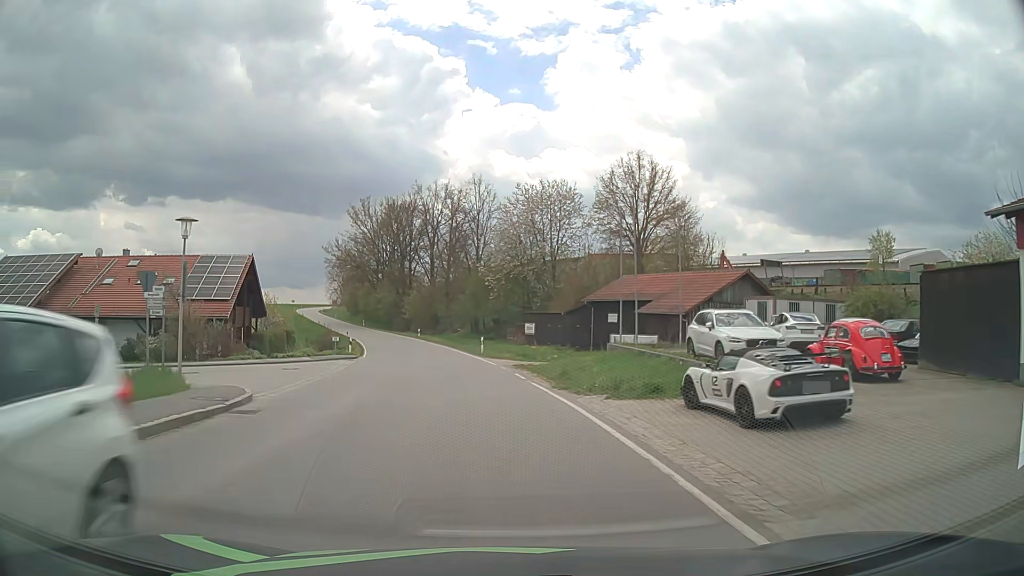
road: tertiary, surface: asphalt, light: Day
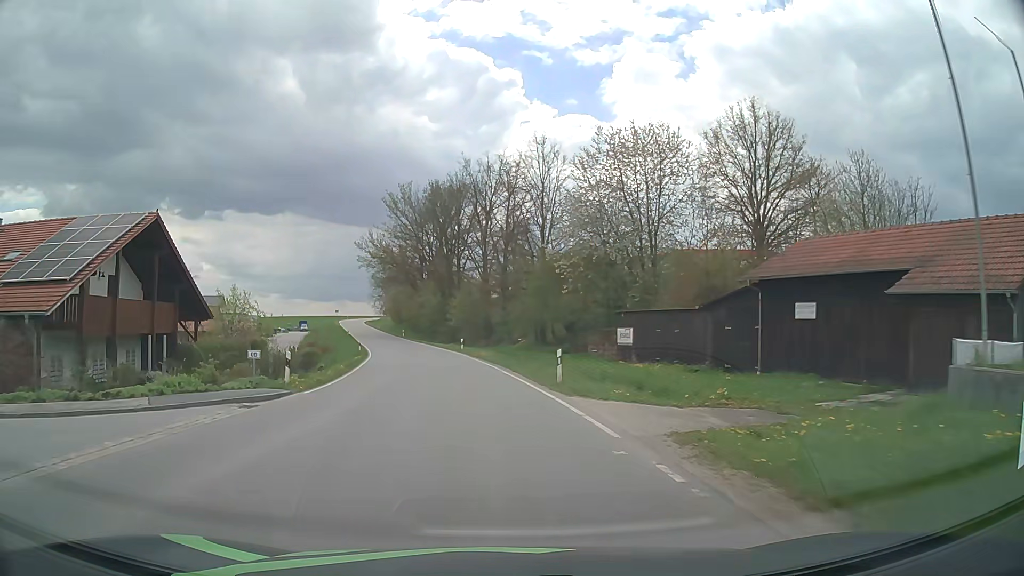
(-1.0, +20.8) m; -5°
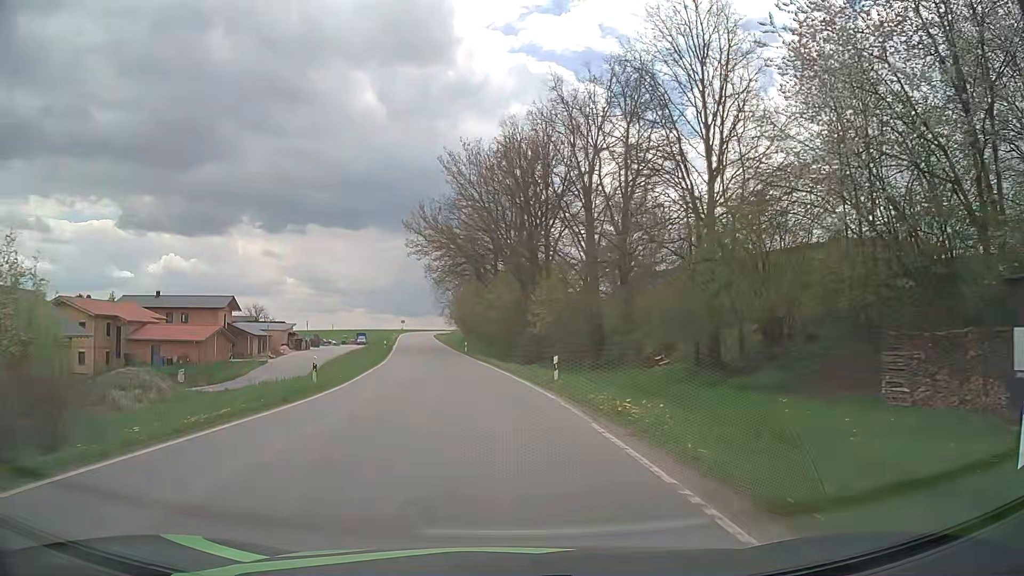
(-2.0, +29.0) m; -8°
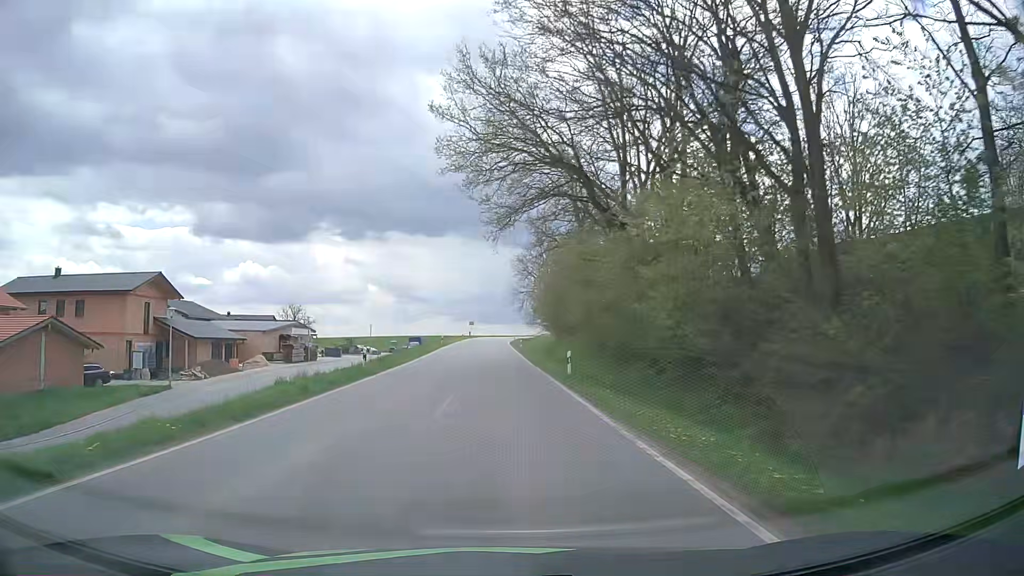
(-2.8, +38.3) m; -7°
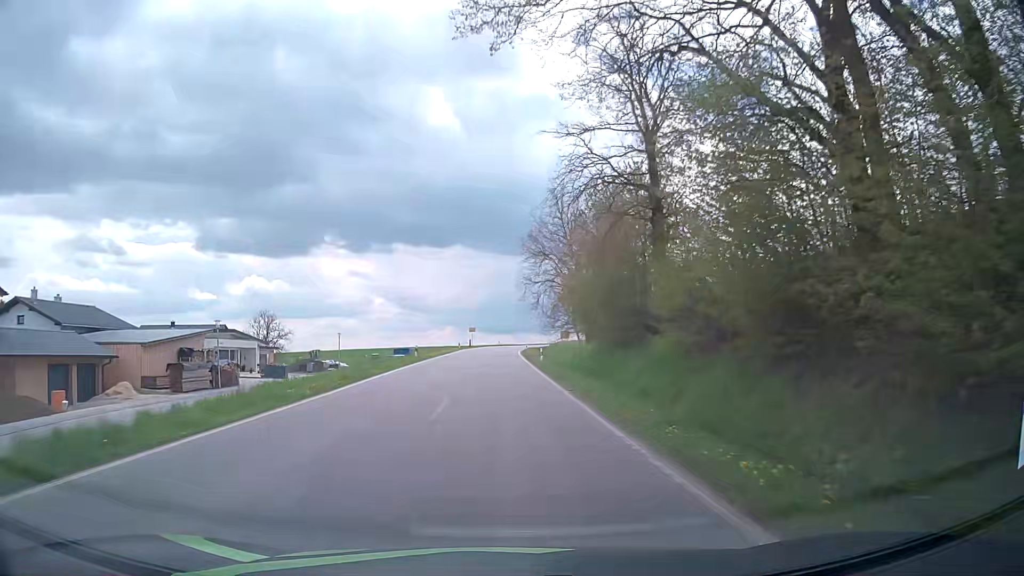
(-0.2, +23.9) m; -1°
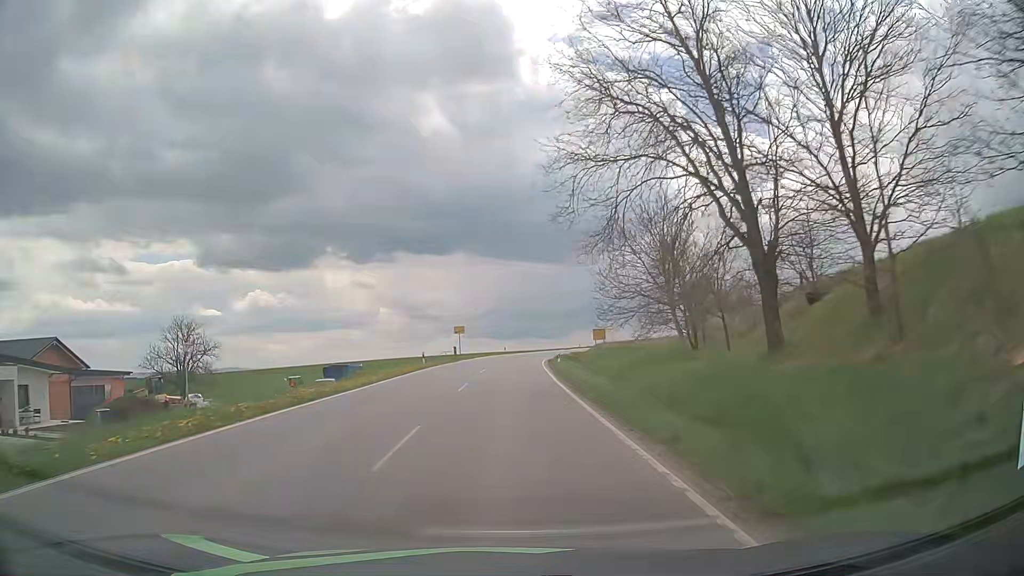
(-0.2, +40.5) m; -1°
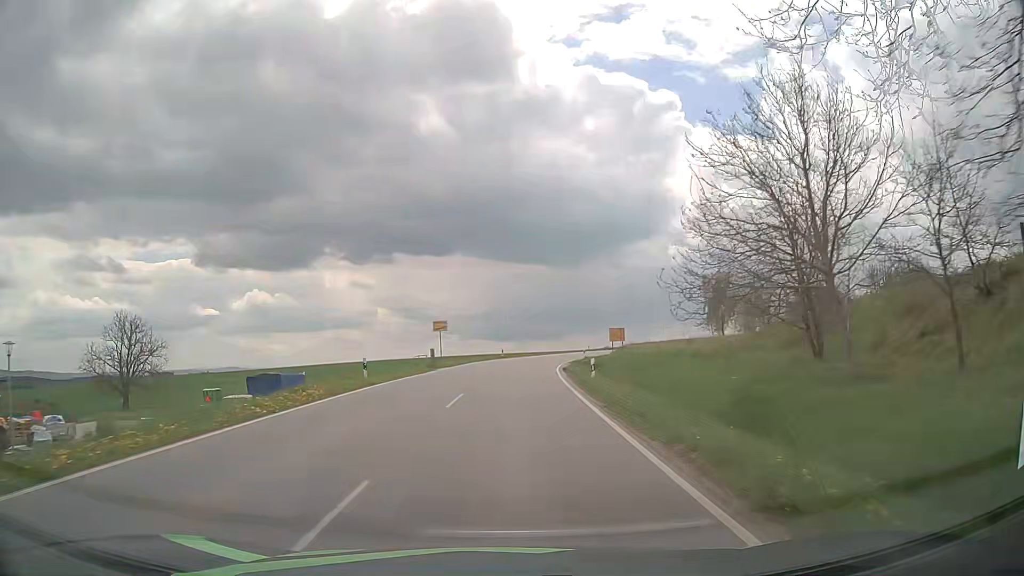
(0.0, +16.4) m; 0°
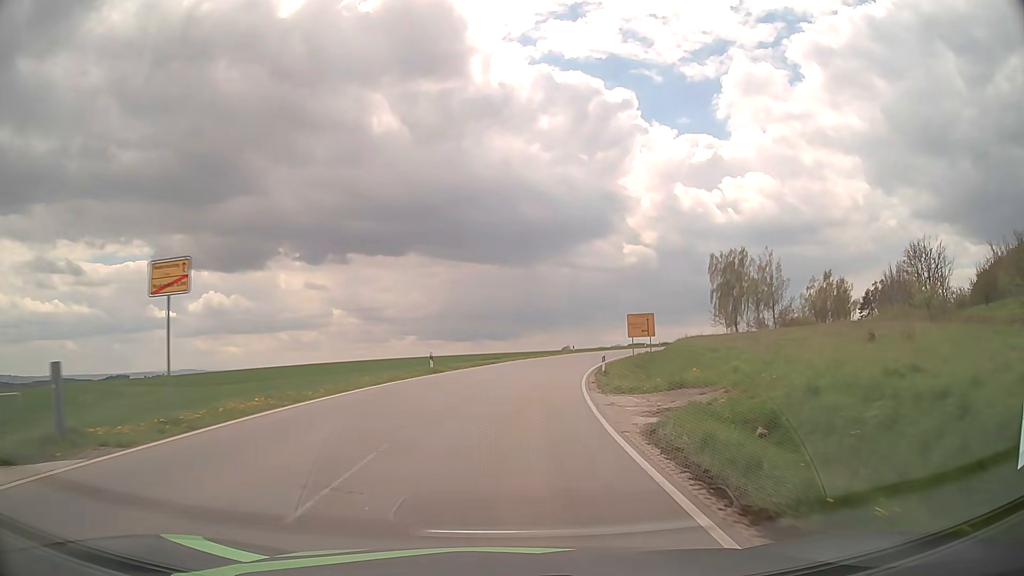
(+1.1, +33.4) m; +4°
(0, +10) (+1, +20) (+2, +30) (+3, +40) (+6, +50) (+8, +59) (+11, +69) (+15, +78) (+19, +87) (+23, +96) m
